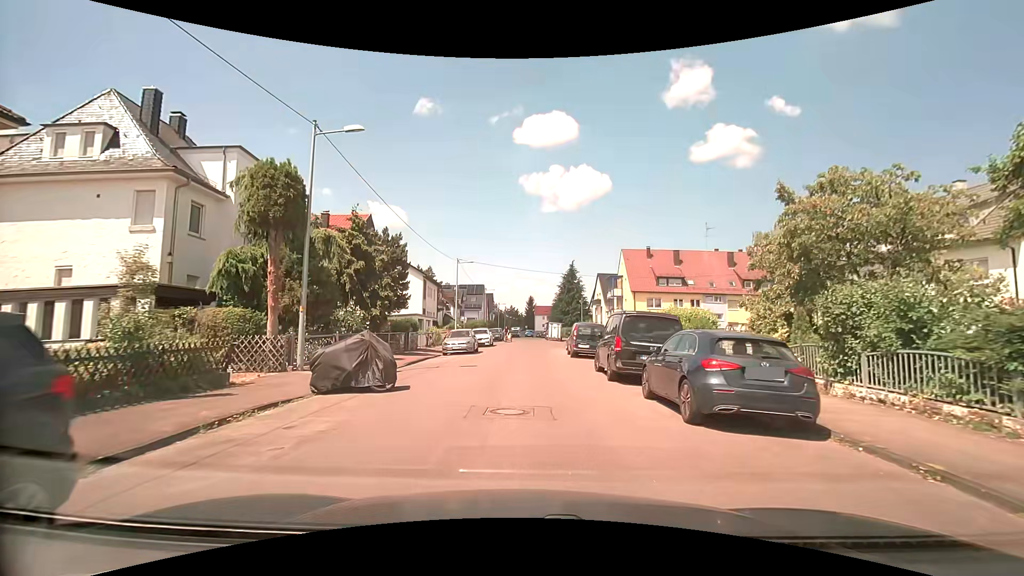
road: residential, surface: asphalt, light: Day
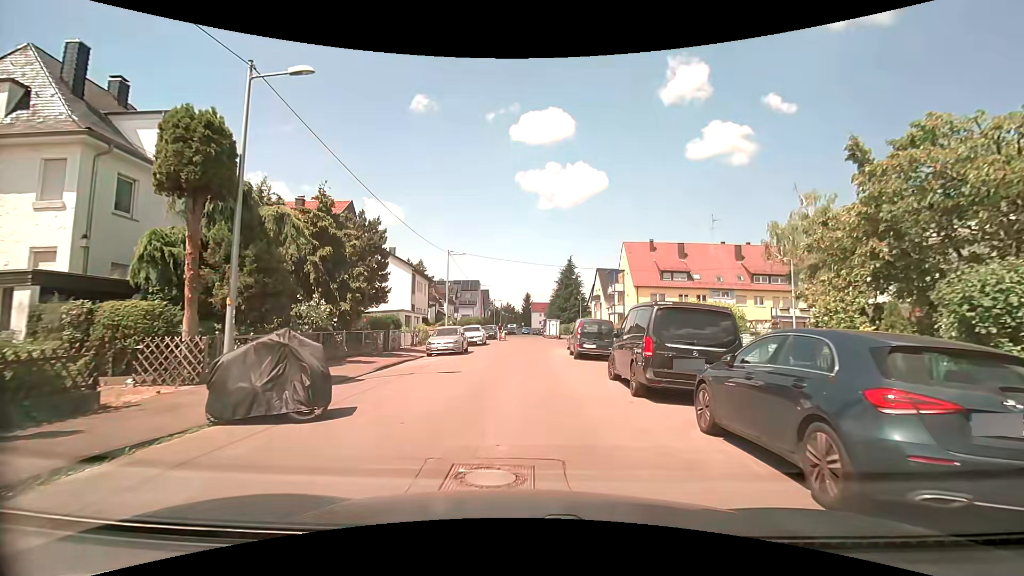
(0.0, +3.5) m; 0°
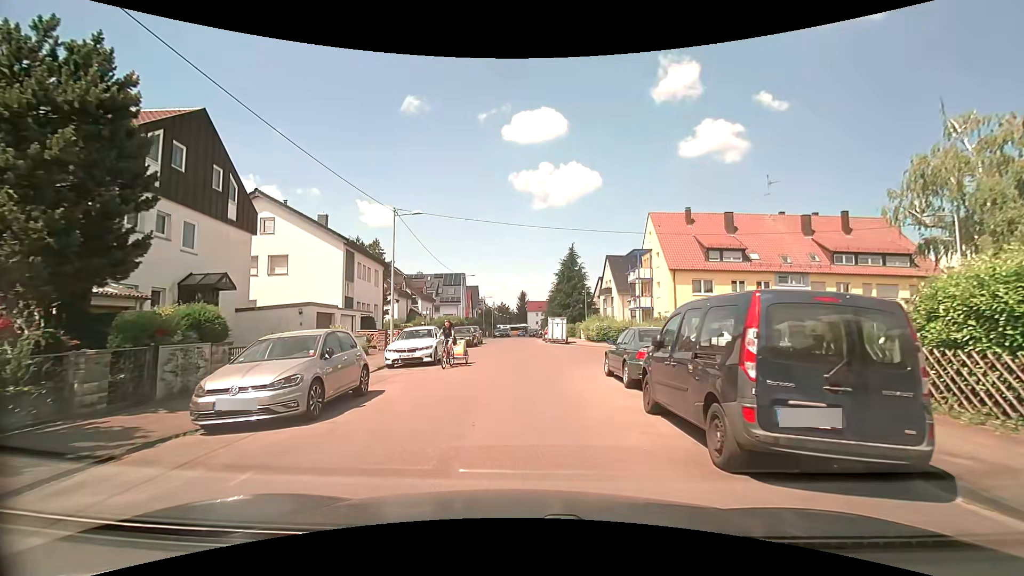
(+0.2, +16.6) m; +1°
